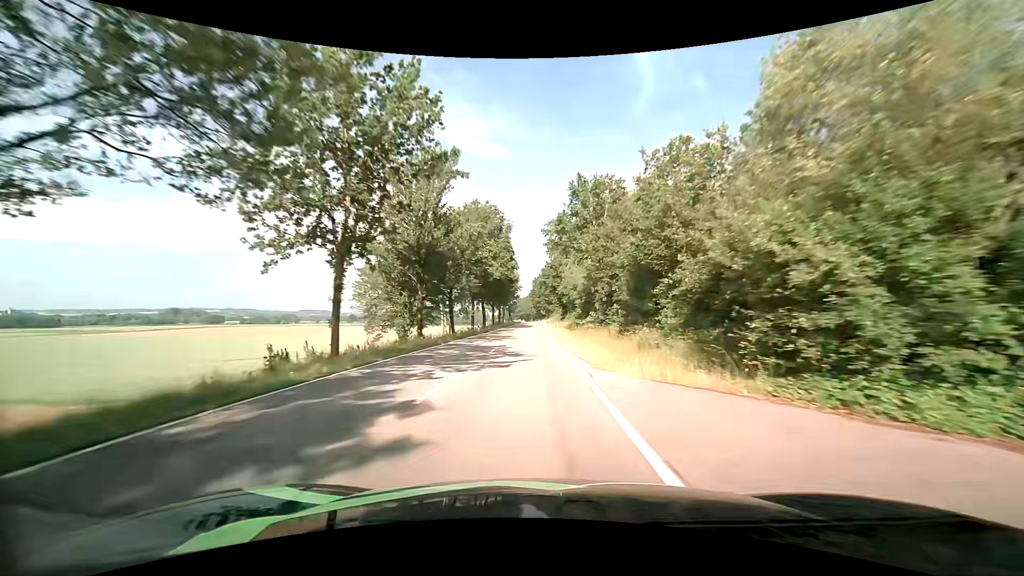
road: tertiary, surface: asphalt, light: Day
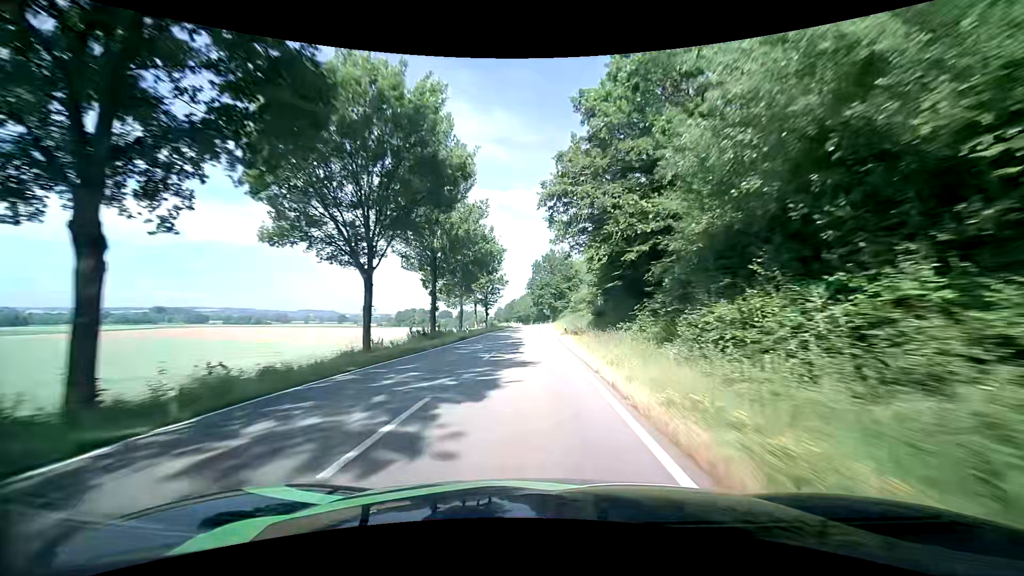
(-0.4, +65.6) m; 0°
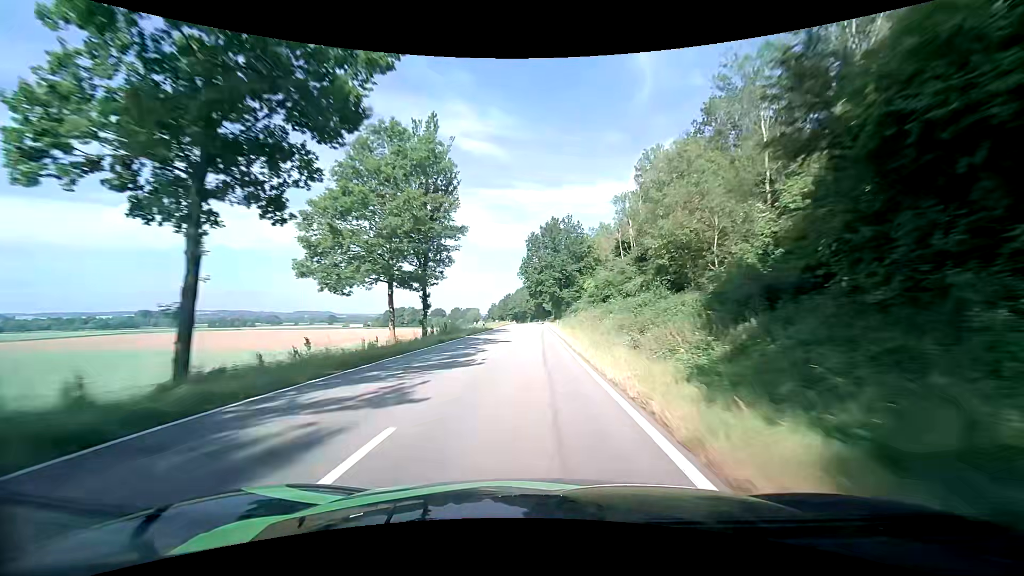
(-0.2, +39.5) m; 0°
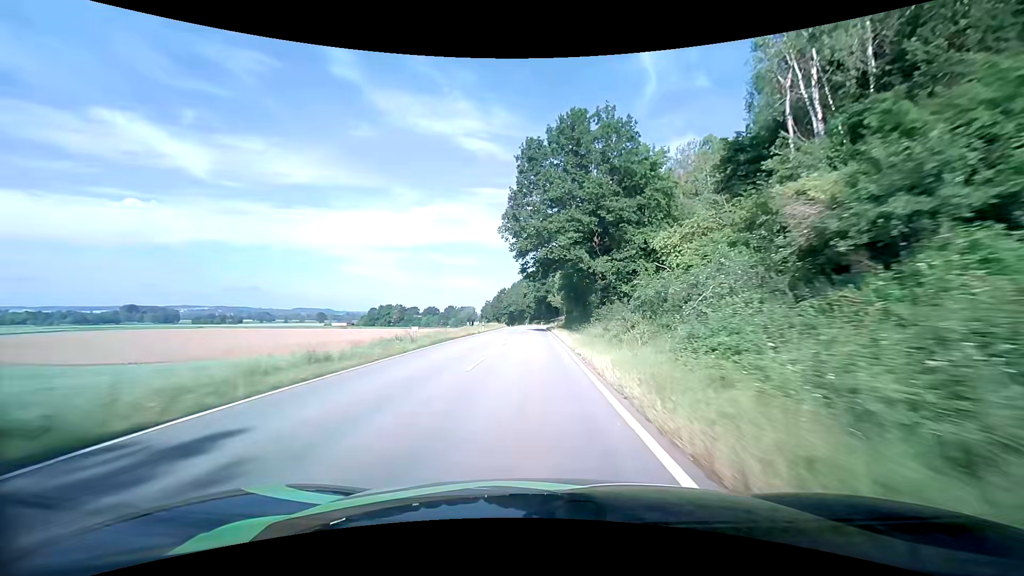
(+0.1, +51.7) m; 0°
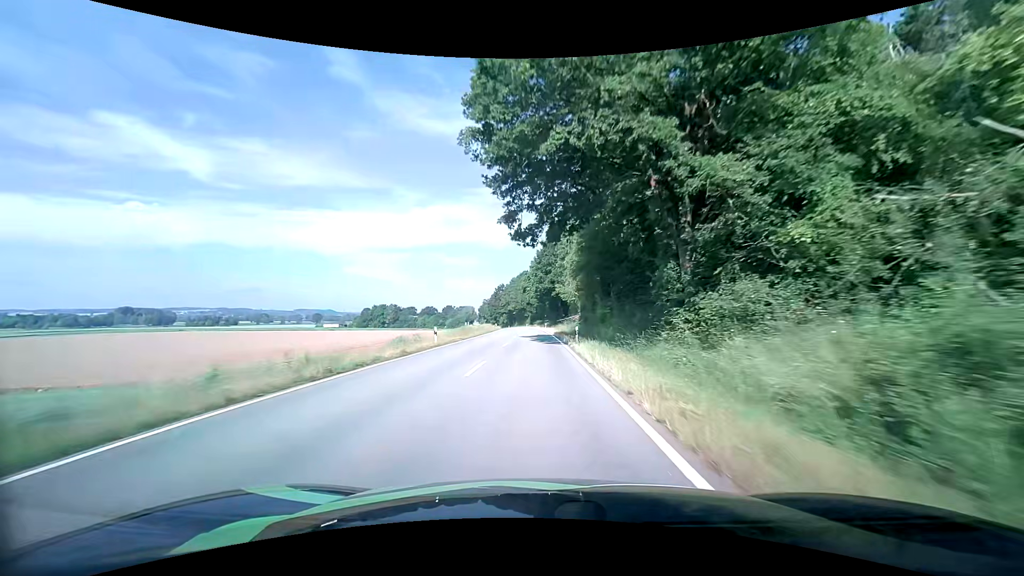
(-0.1, +25.9) m; 0°
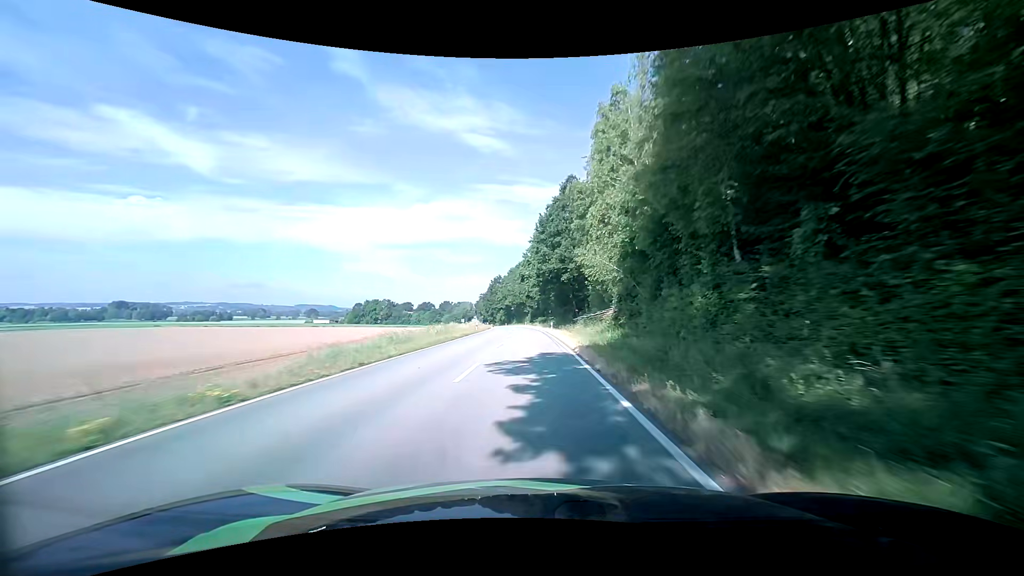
(-0.1, +26.2) m; 0°
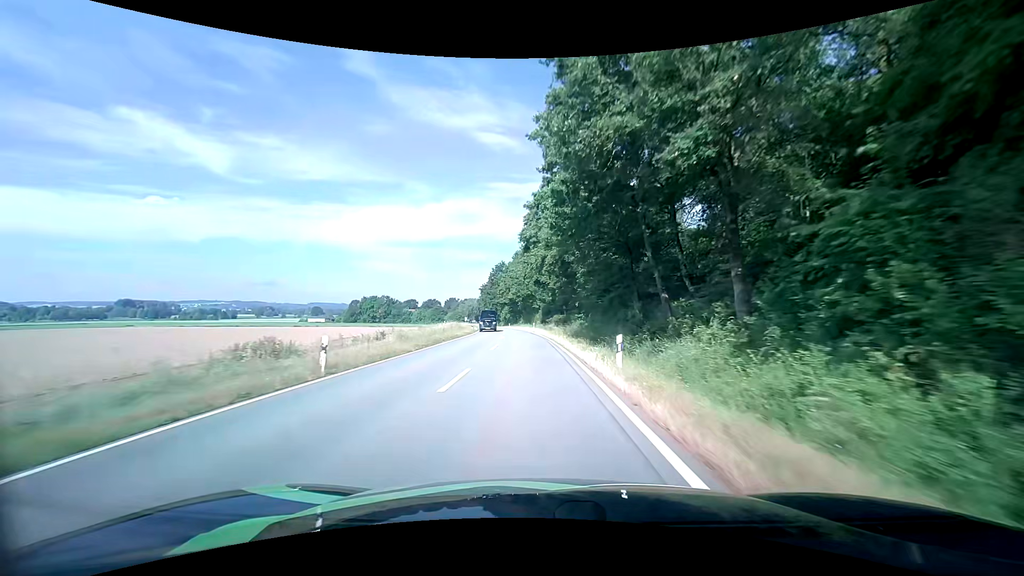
(-0.2, +38.6) m; -1°
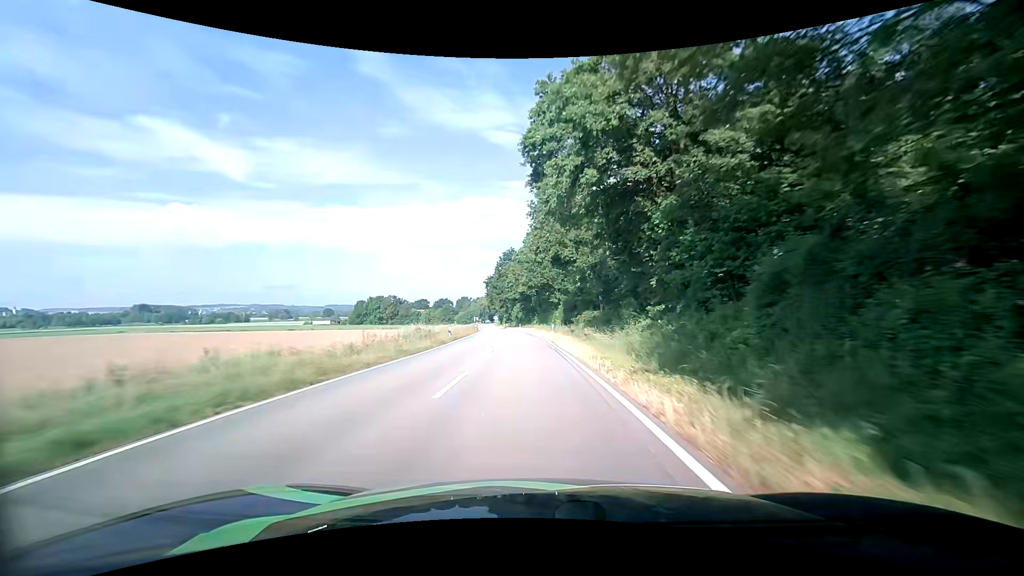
(-0.4, +25.7) m; -2°
(0, +10) (0, +20) (-1, +30) (-1, +40) (-2, +50) (-3, +60) (-4, +70) (-5, +80) (-6, +90) (-7, +100) m
